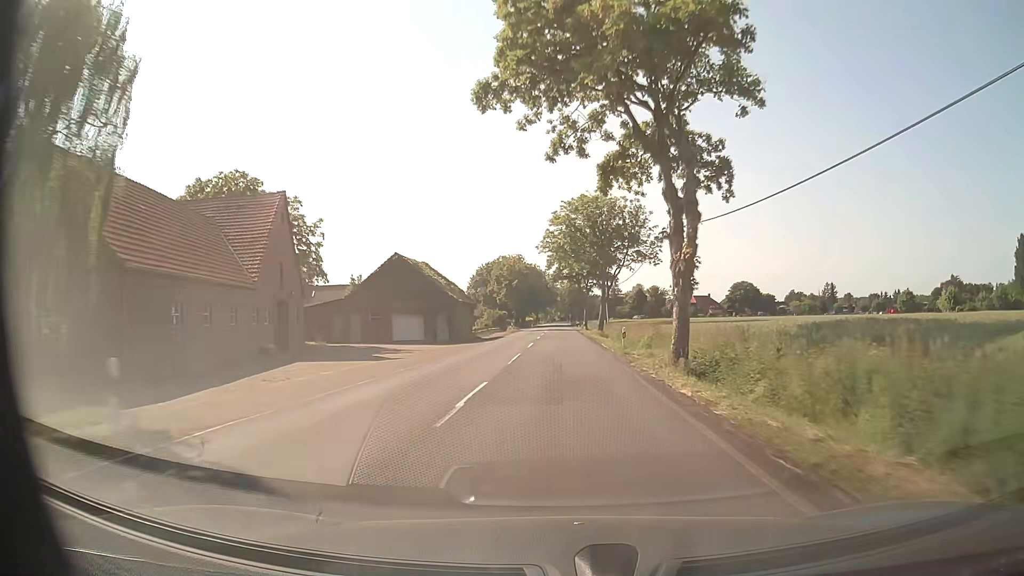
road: secondary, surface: asphalt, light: Day
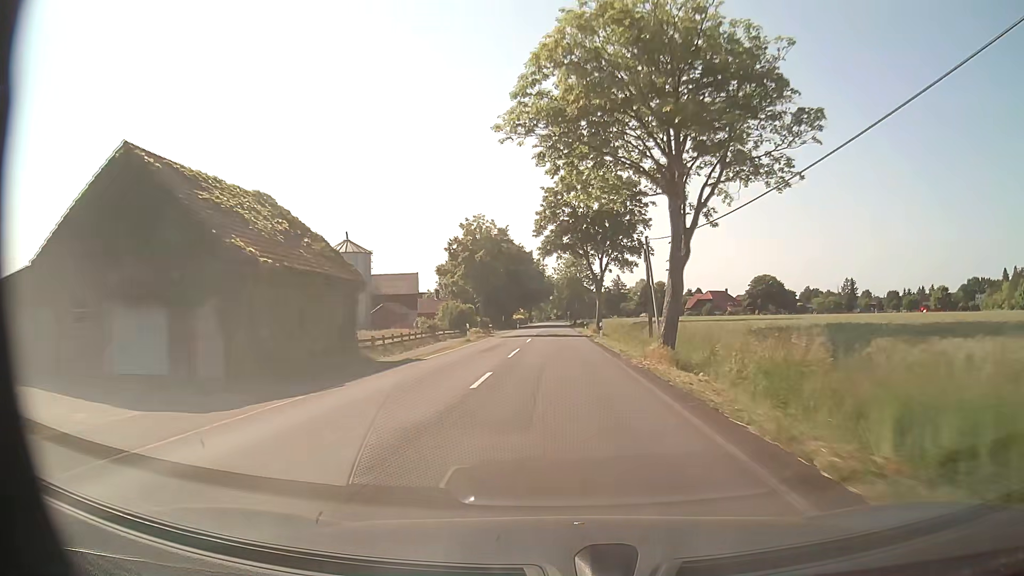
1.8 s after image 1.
(0.0, +34.6) m; 0°
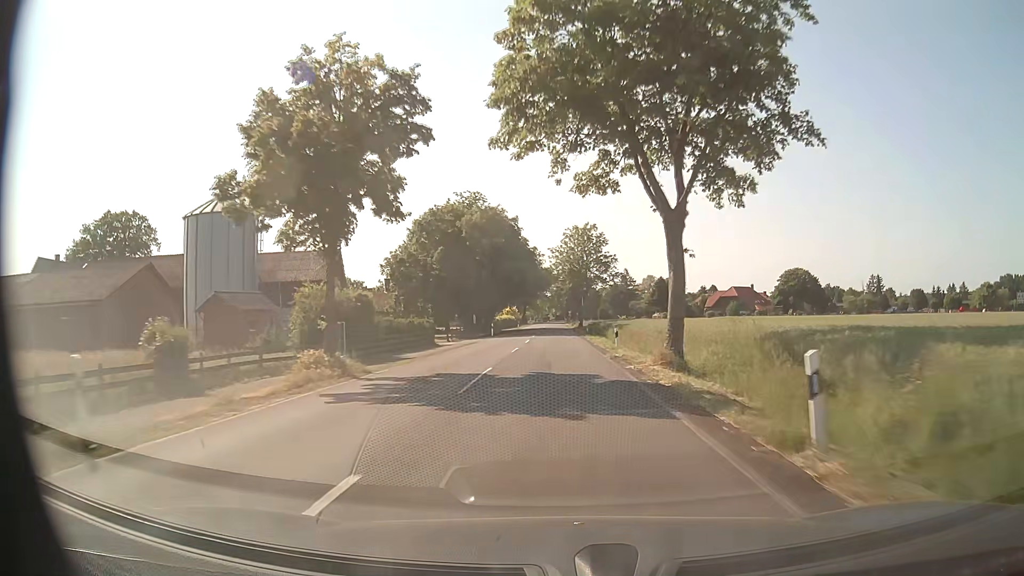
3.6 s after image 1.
(+0.1, +34.5) m; 0°
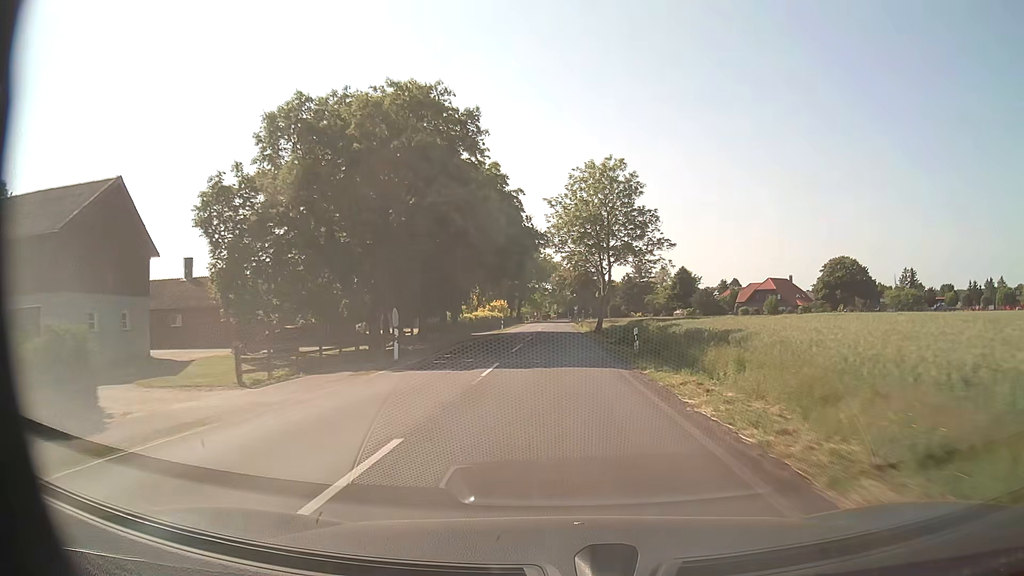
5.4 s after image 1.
(-0.1, +34.4) m; 0°
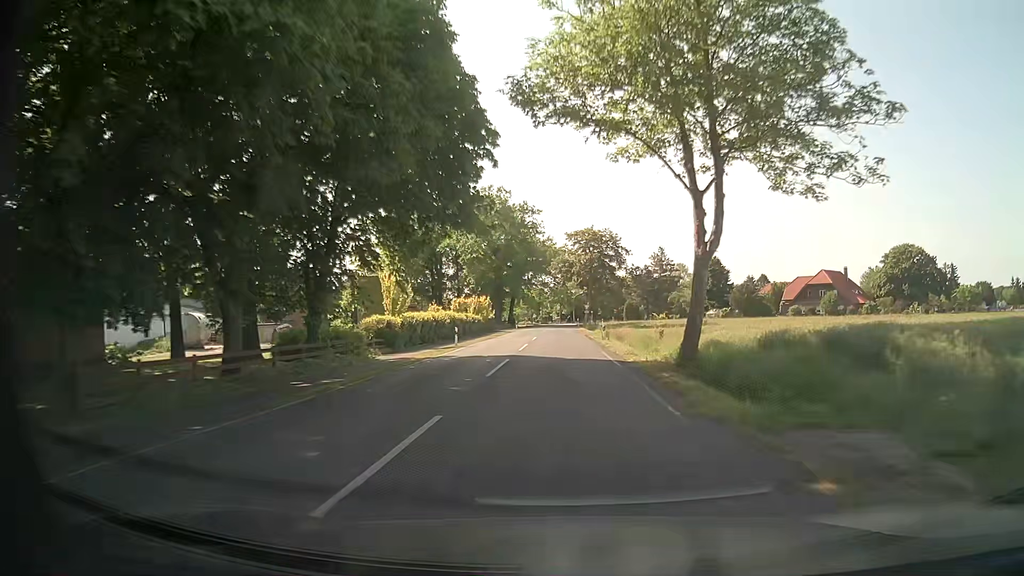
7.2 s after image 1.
(0.0, +34.4) m; 0°
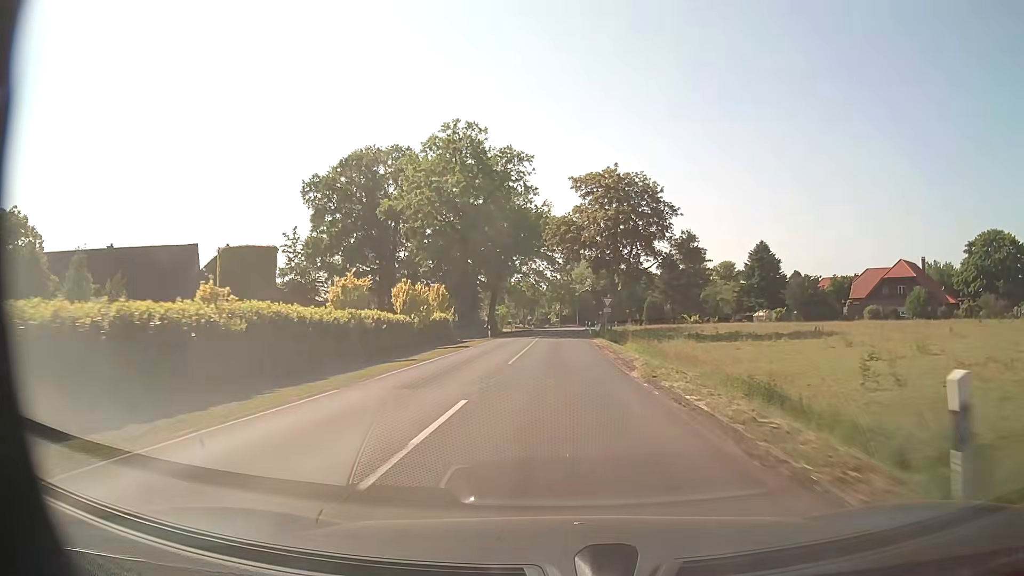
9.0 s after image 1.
(-0.2, +34.4) m; 0°
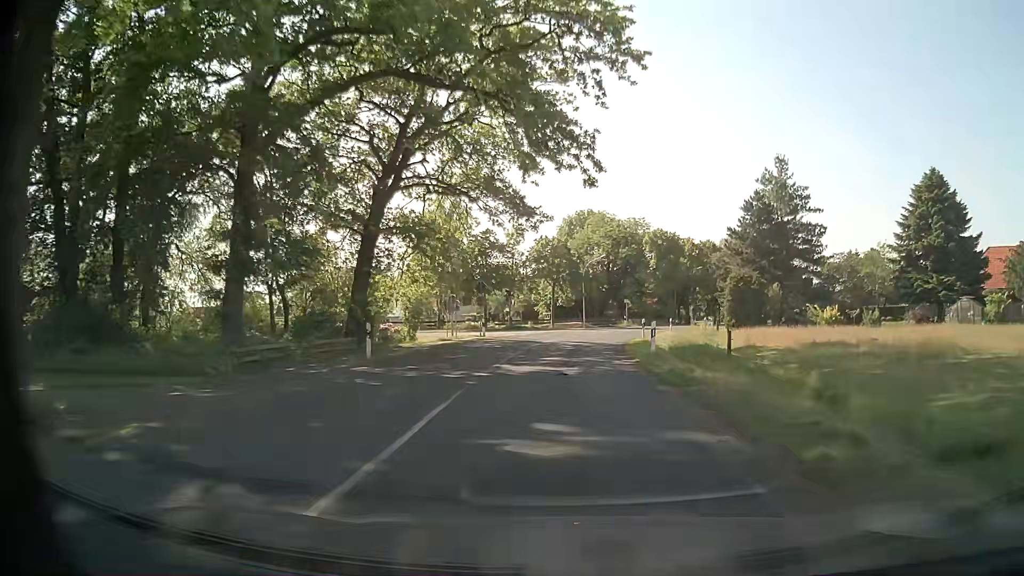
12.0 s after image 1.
(+0.1, +56.3) m; +1°
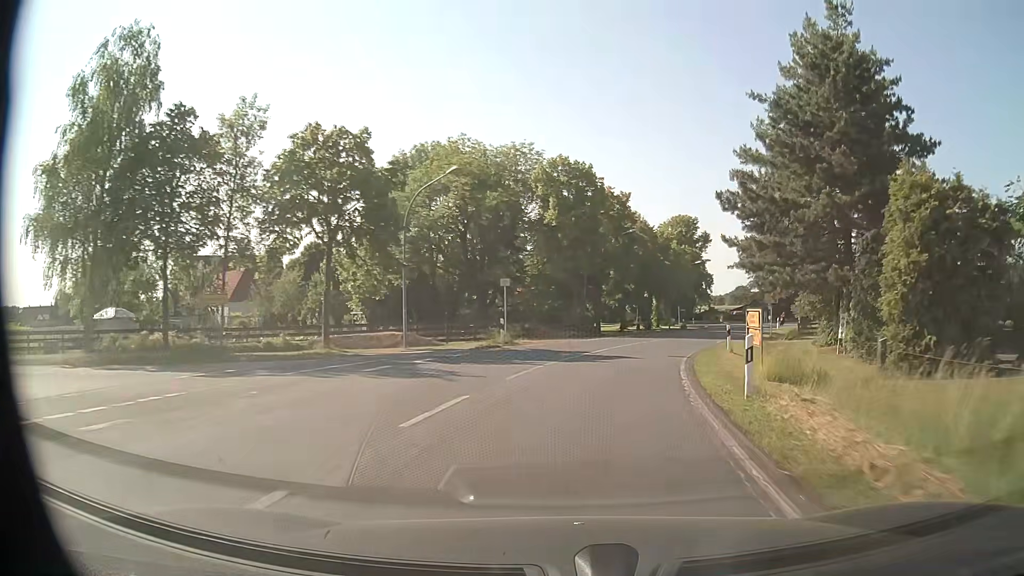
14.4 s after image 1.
(+2.5, +39.9) m; +11°
(+1, +10) (+2, +20) (+4, +30) (+8, +39) (+11, +48) (+15, +57) (+20, +66) (+24, +75) (+29, +84) (+34, +93) m
